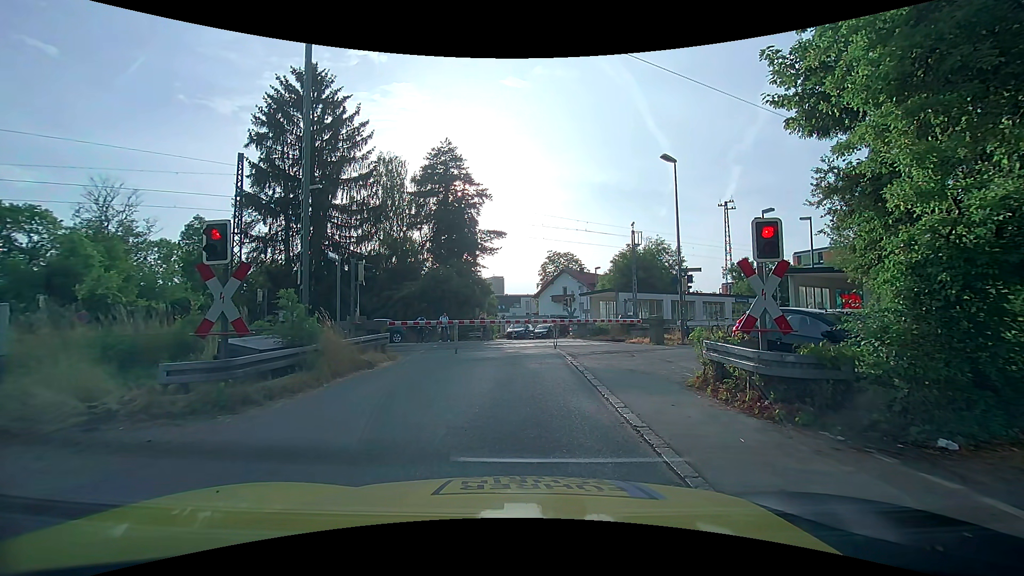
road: unclassified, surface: asphalt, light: Day
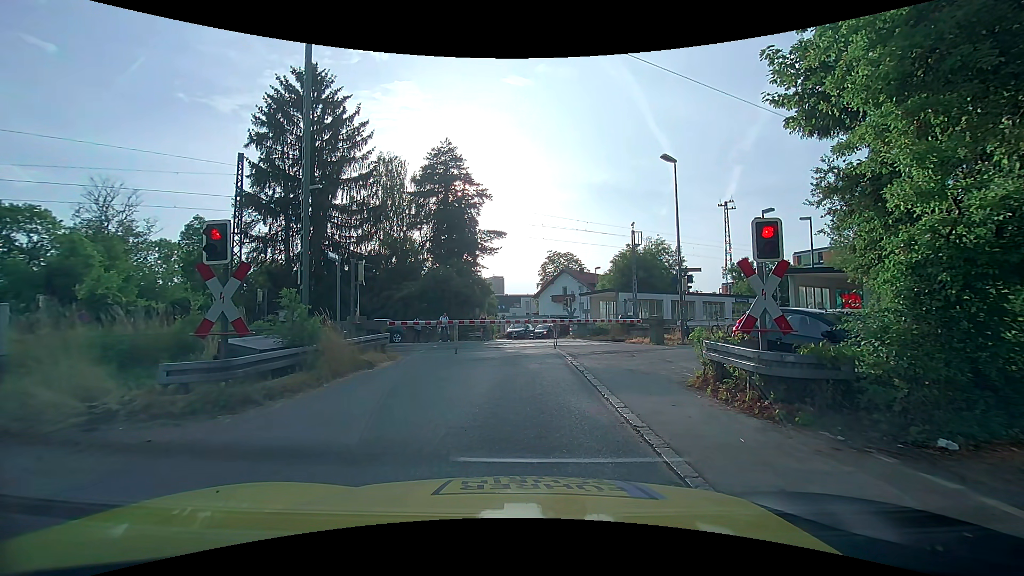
(0.0, 0.0) m; 0°
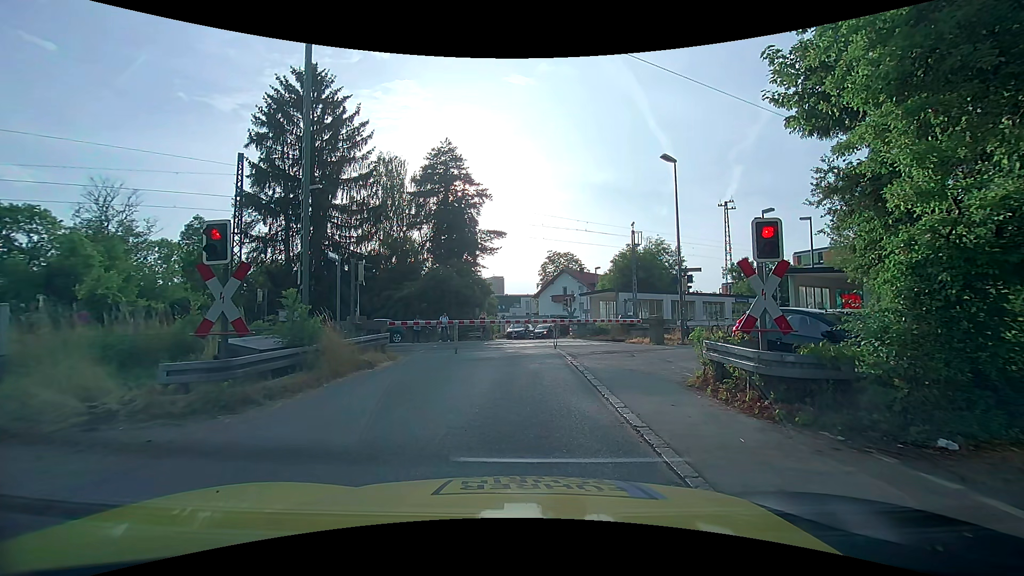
(0.0, 0.0) m; 0°
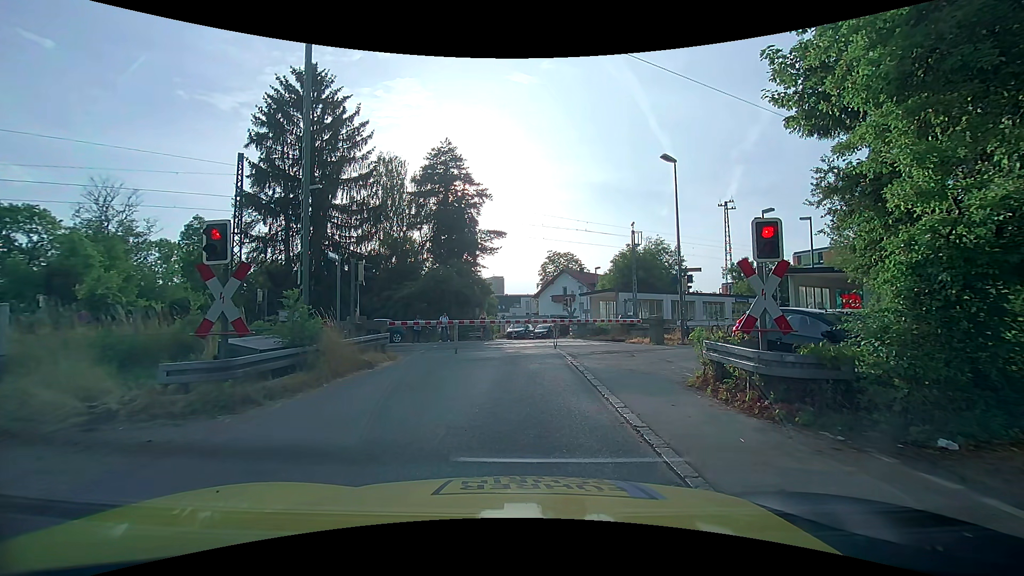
(0.0, 0.0) m; 0°
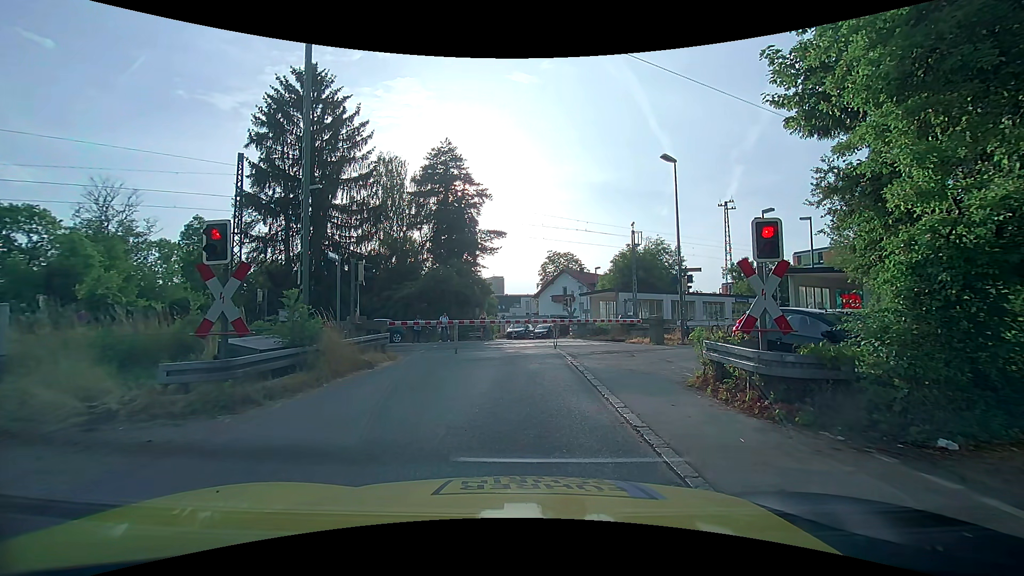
(0.0, 0.0) m; 0°
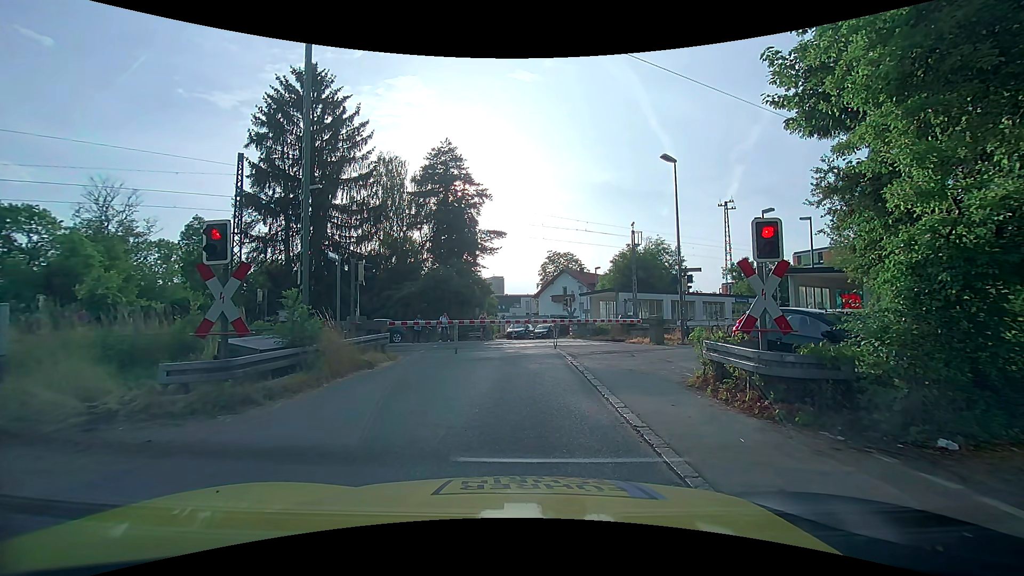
(0.0, 0.0) m; 0°
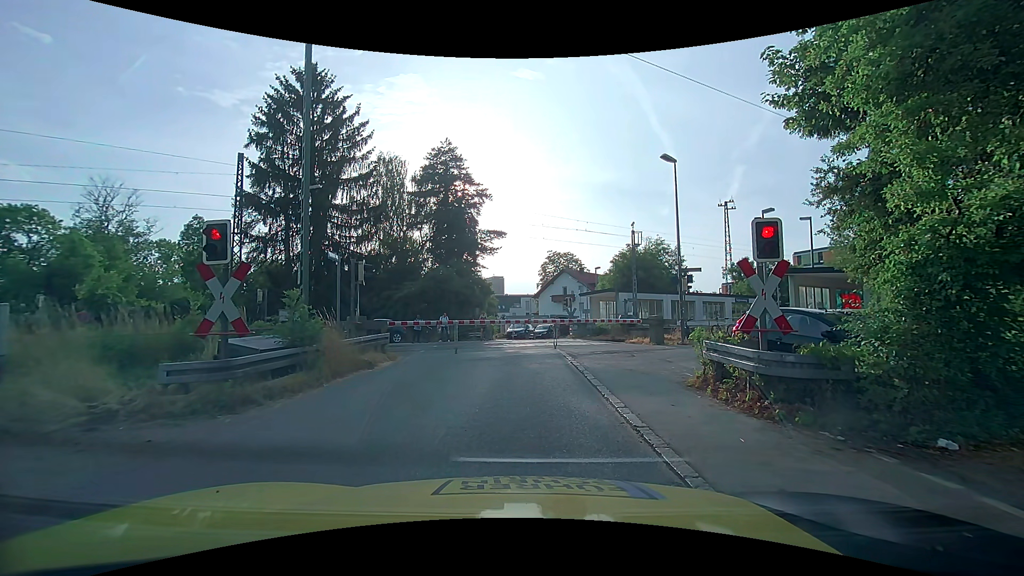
(0.0, 0.0) m; 0°
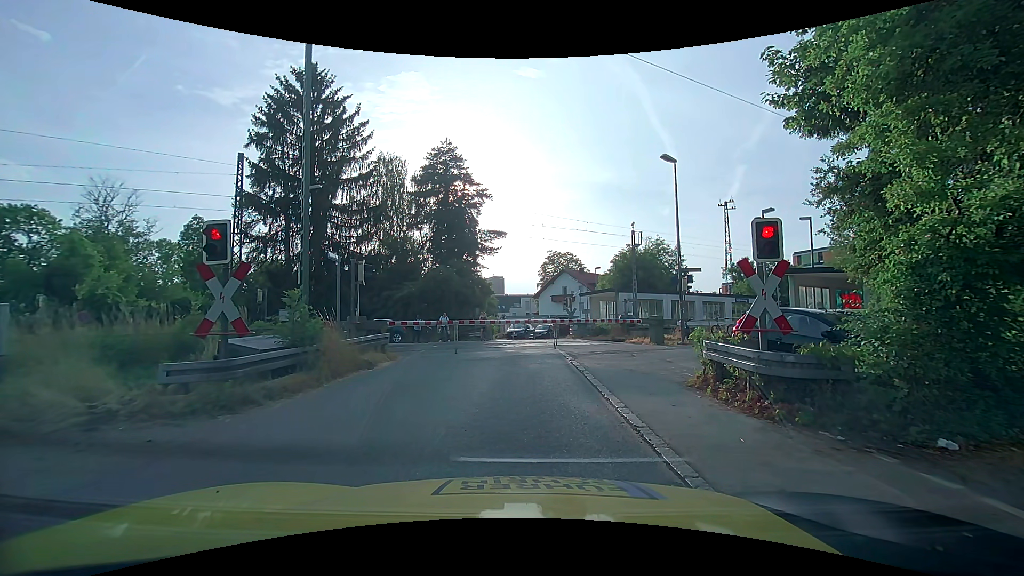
(0.0, 0.0) m; 0°
